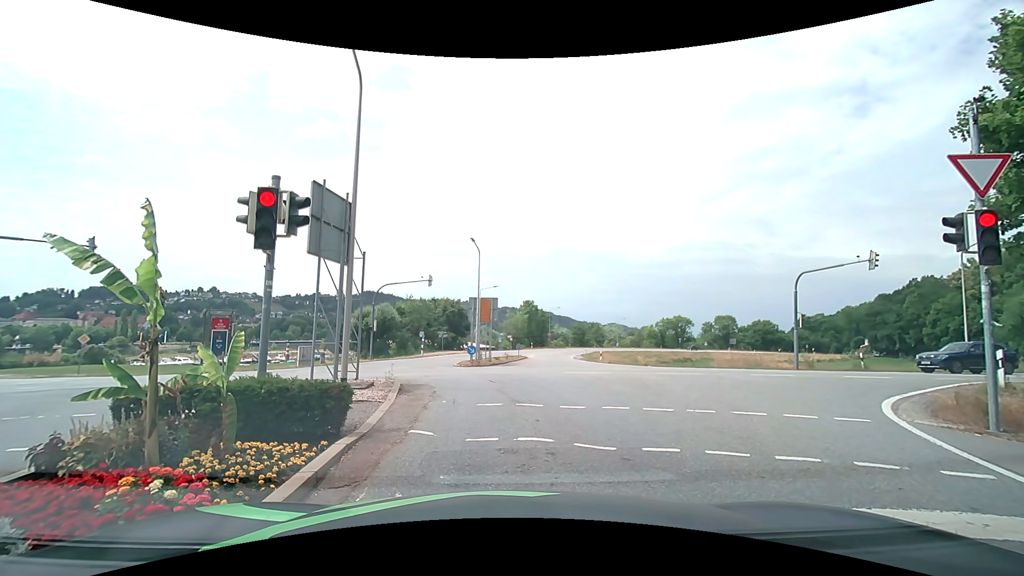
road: secondary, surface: asphalt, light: Day
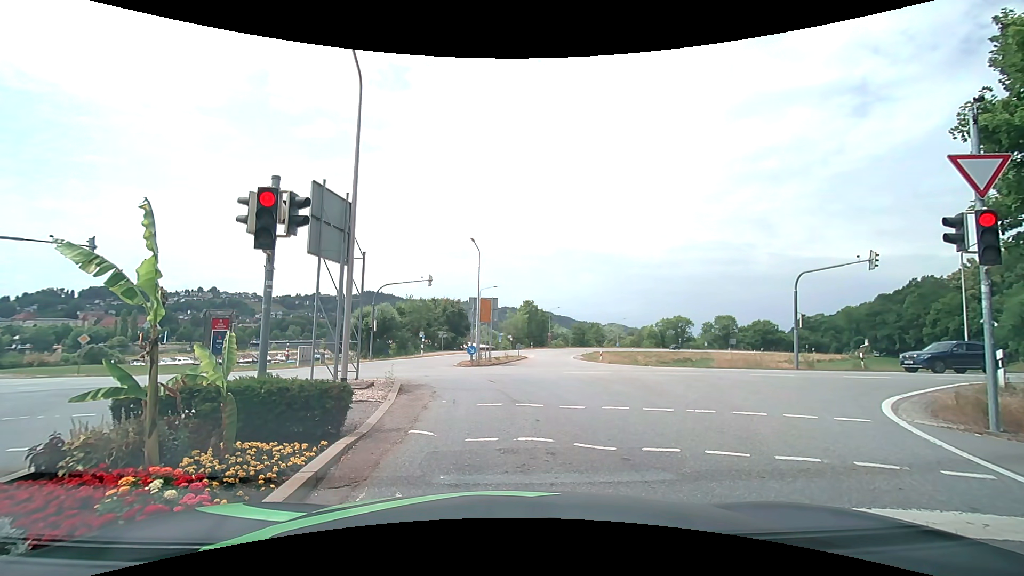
(0.0, 0.0) m; 0°
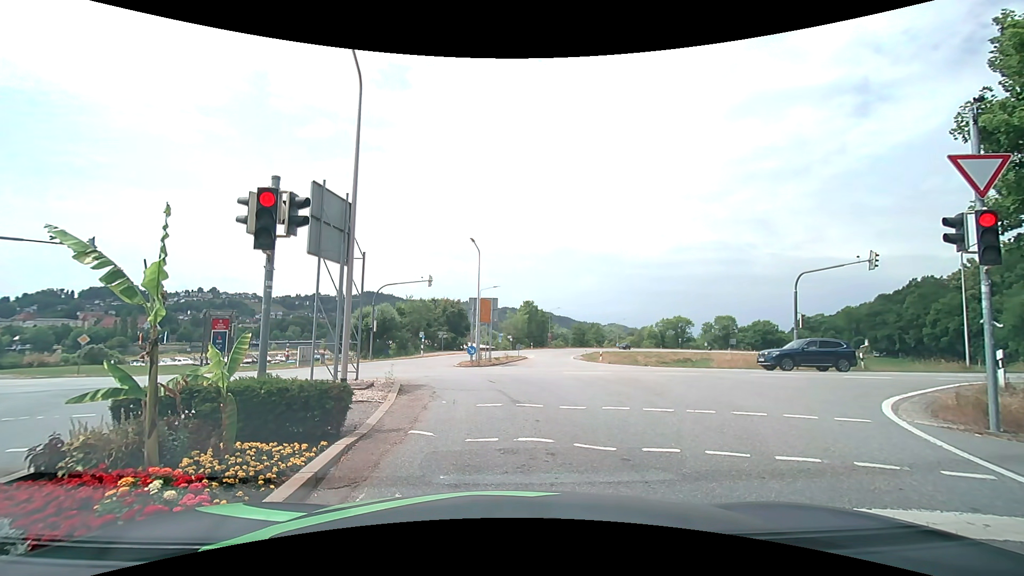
(0.0, 0.0) m; 0°
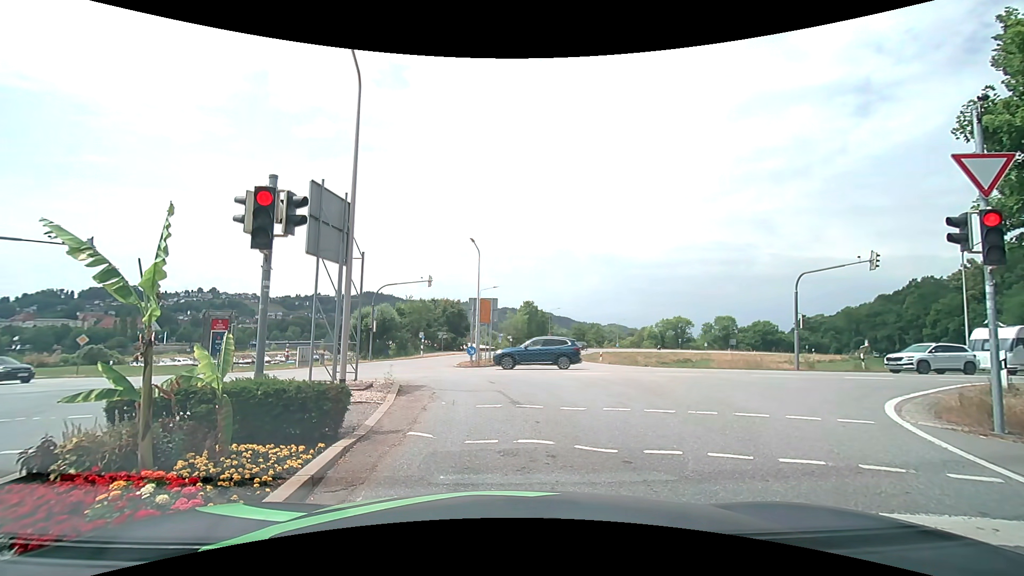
(0.0, 0.0) m; 0°
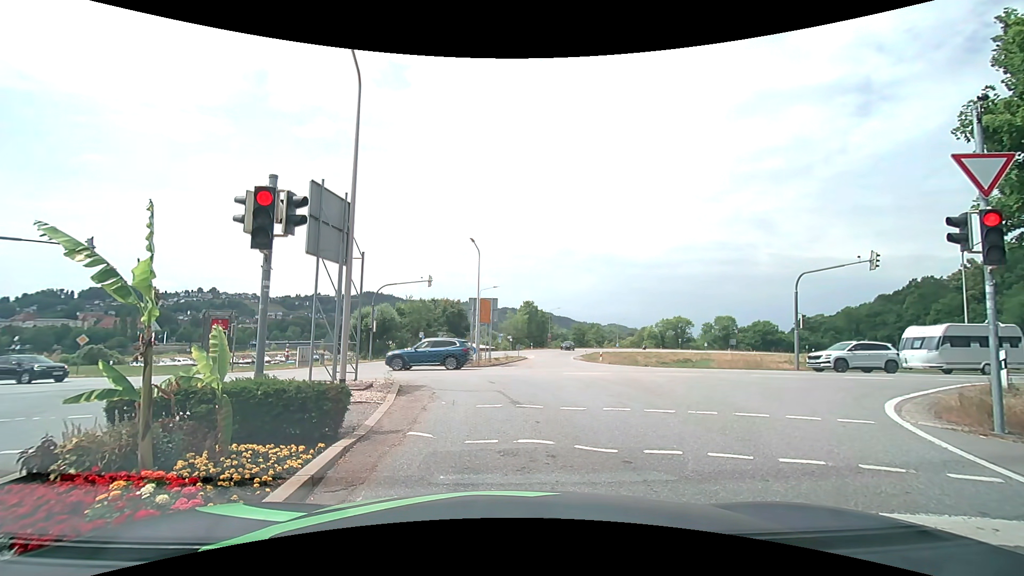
(0.0, 0.0) m; 0°
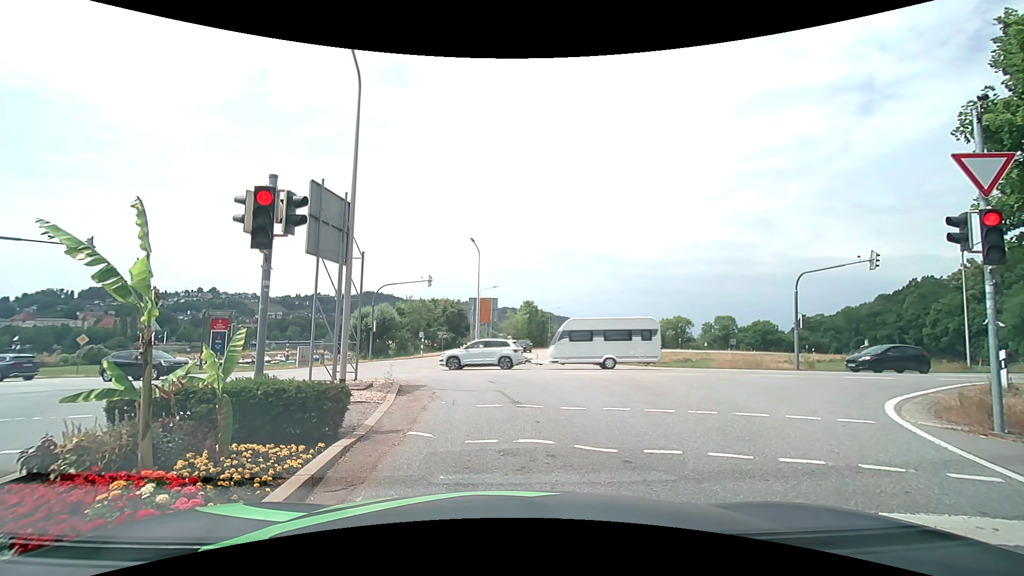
(0.0, 0.0) m; 0°
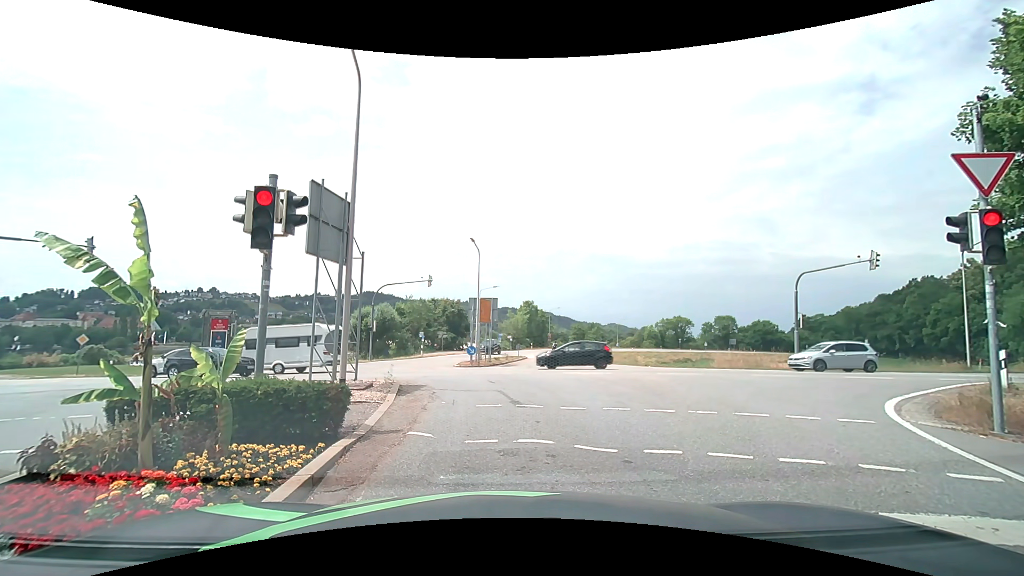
(0.0, 0.0) m; 0°
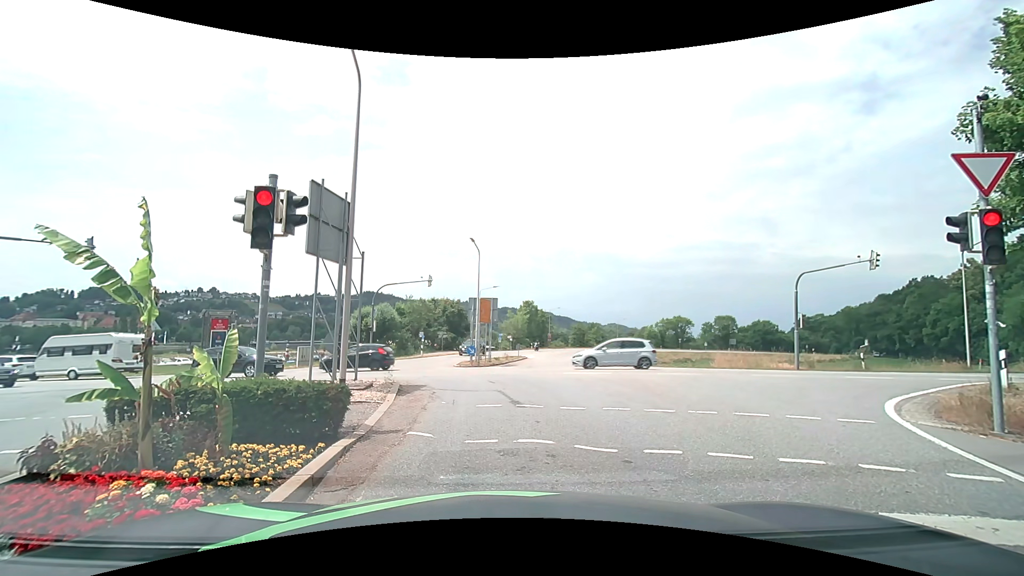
(0.0, 0.0) m; 0°
